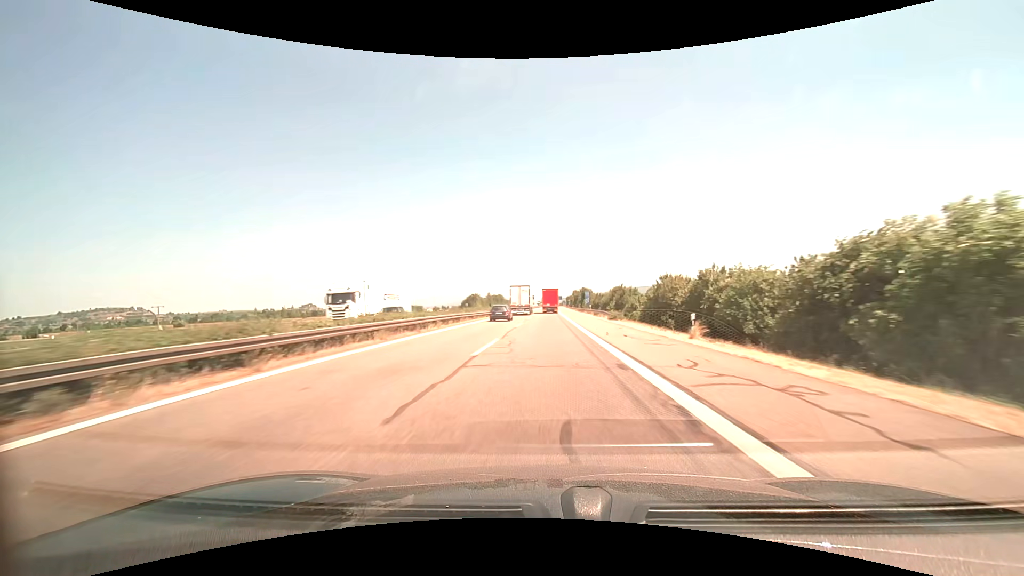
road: motorway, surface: asphalt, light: Day
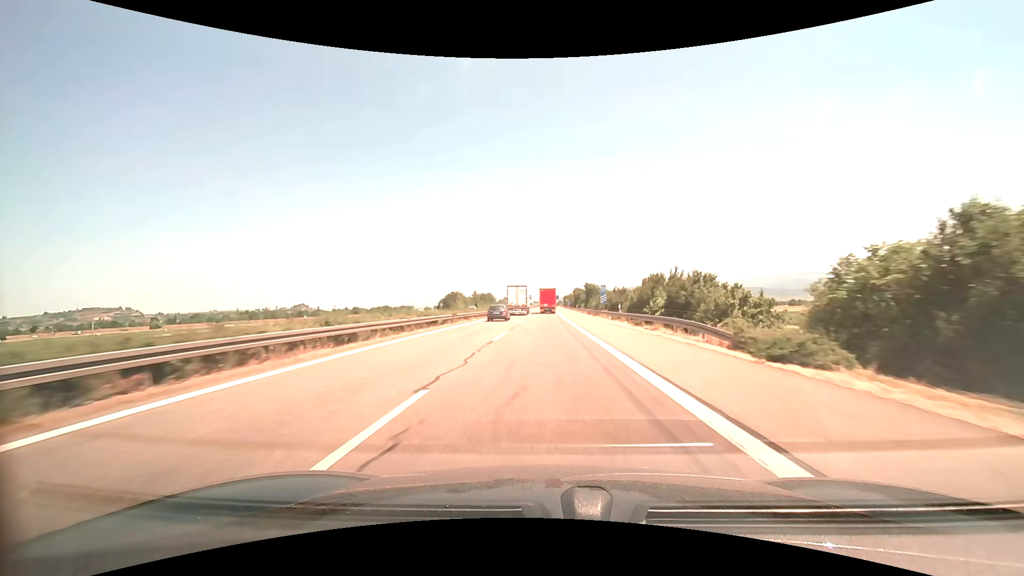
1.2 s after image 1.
(+0.1, +29.6) m; 0°
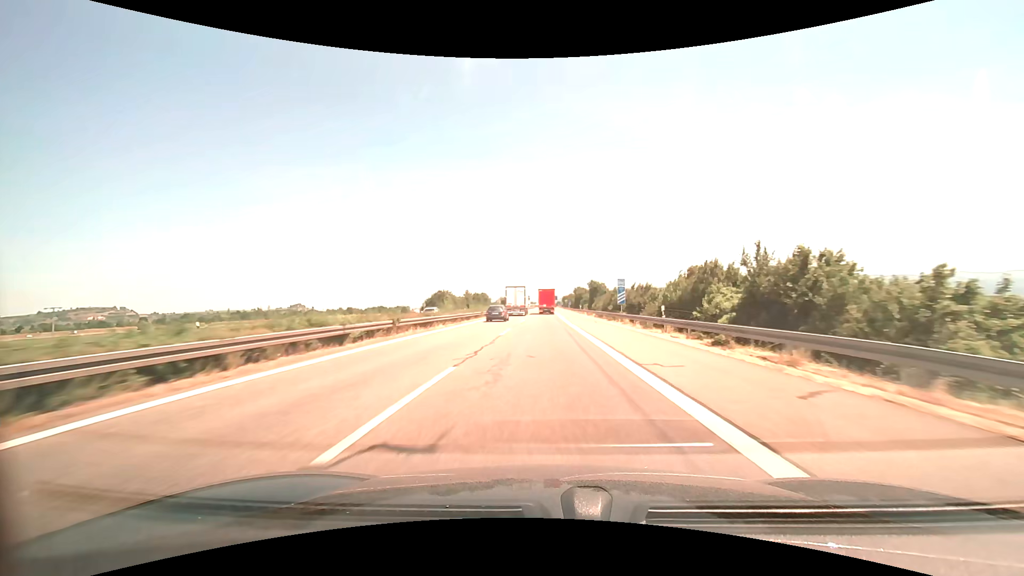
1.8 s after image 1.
(0.0, +14.6) m; 0°
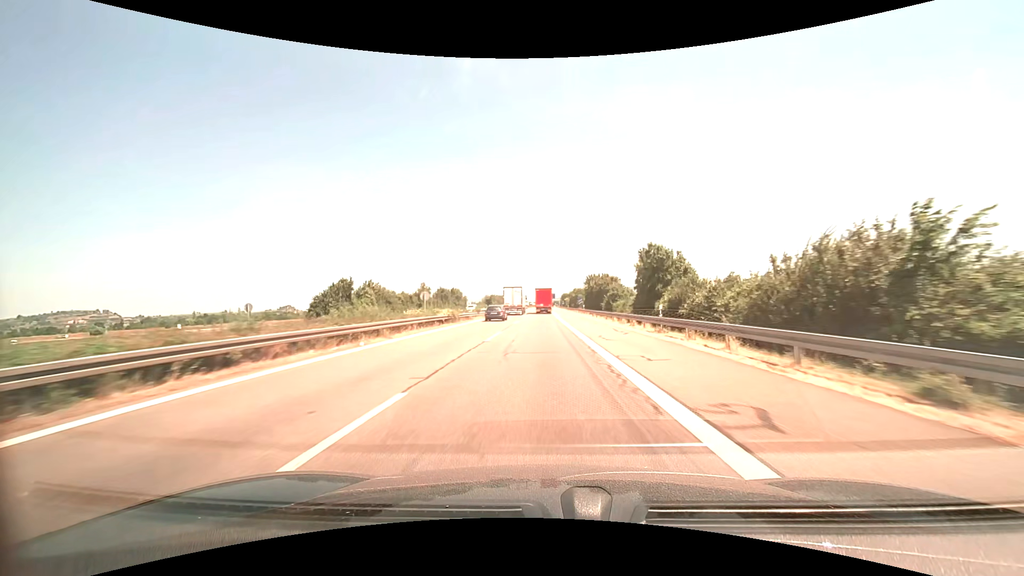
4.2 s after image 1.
(+0.3, +57.2) m; +1°
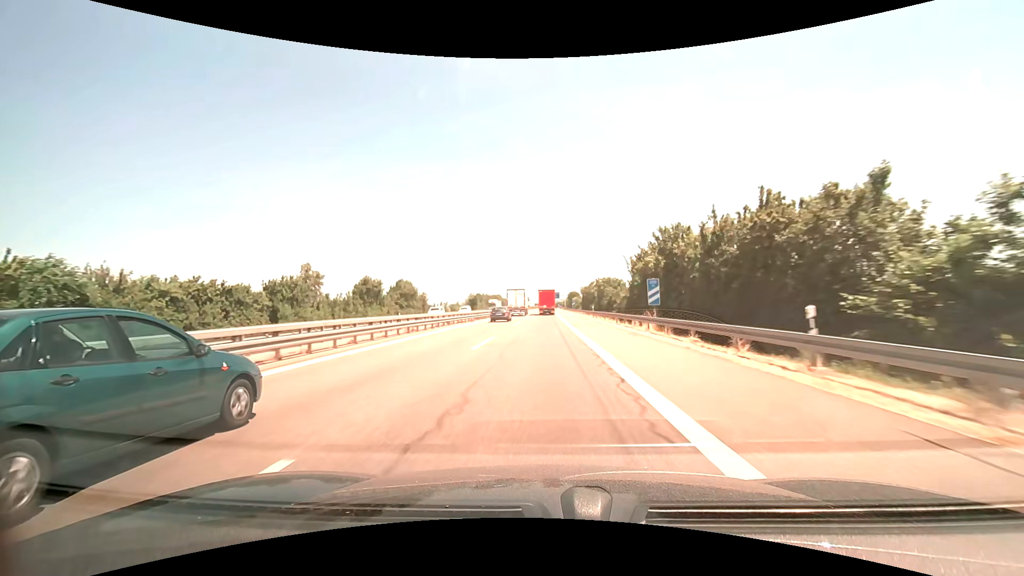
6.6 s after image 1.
(0.0, +56.9) m; 0°
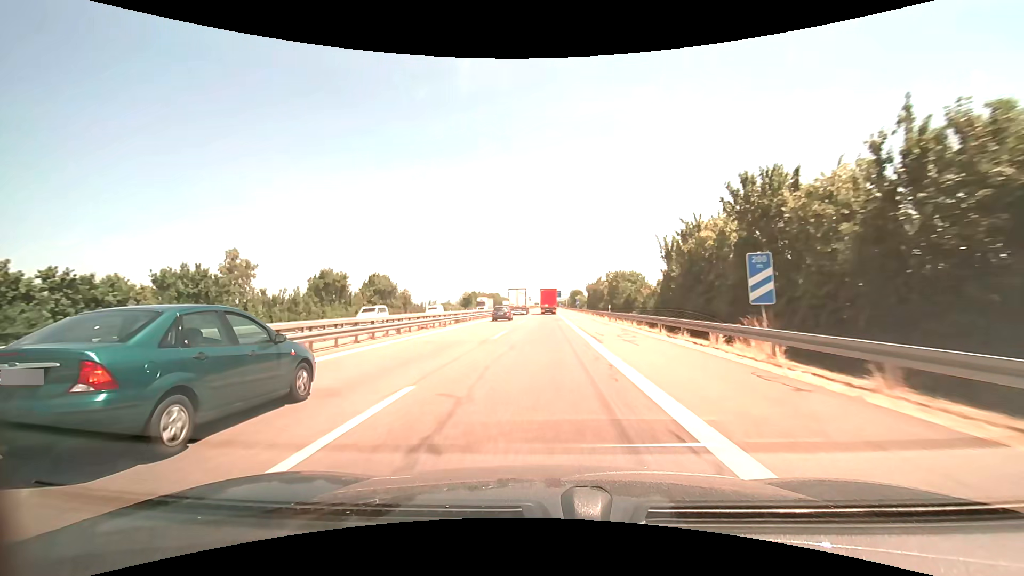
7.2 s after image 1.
(0.0, +14.1) m; 0°
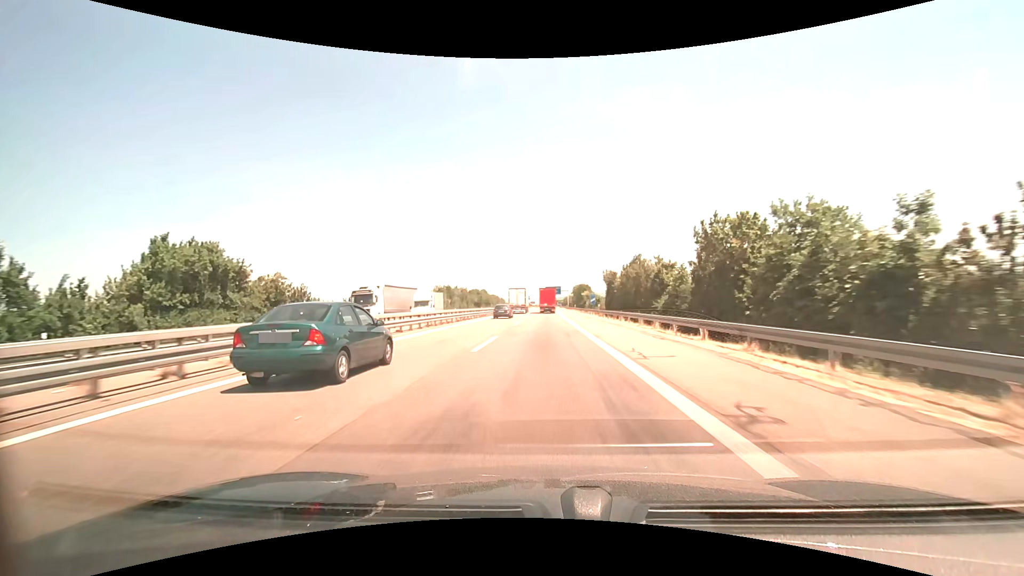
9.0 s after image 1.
(+0.2, +42.1) m; +1°
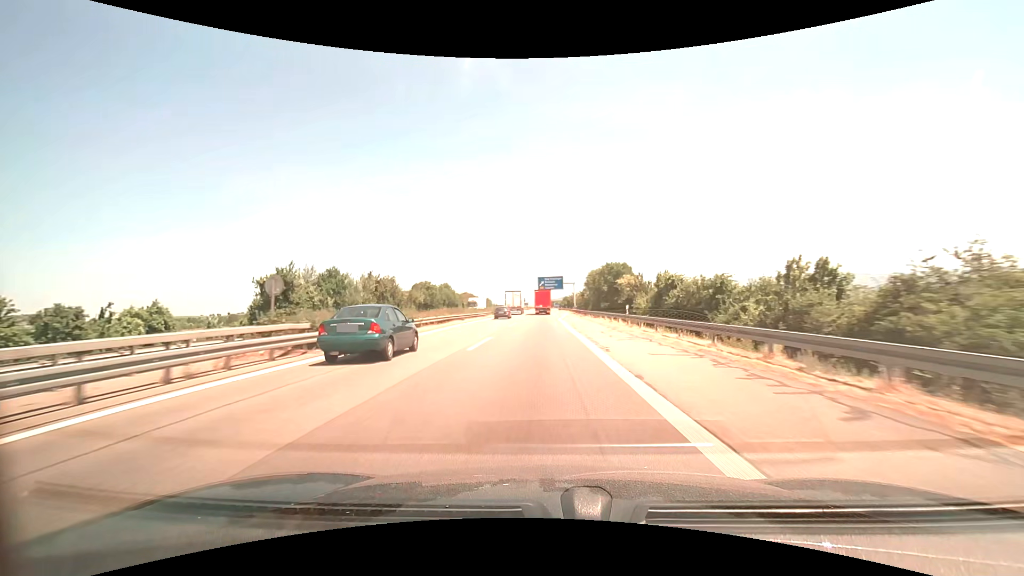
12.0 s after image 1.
(+0.6, +70.3) m; +1°
(0, +10) (0, +20) (0, +30) (0, +40) (0, +50) (0, +60) (-1, +70) (-1, +80) (-1, +90) (-1, +100) m
